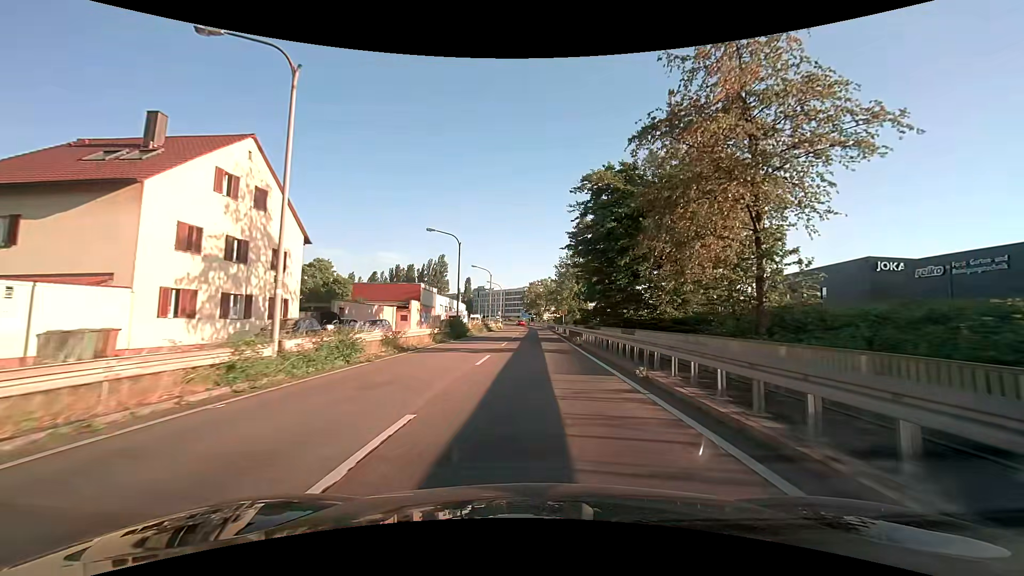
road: trunk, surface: asphalt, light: Day
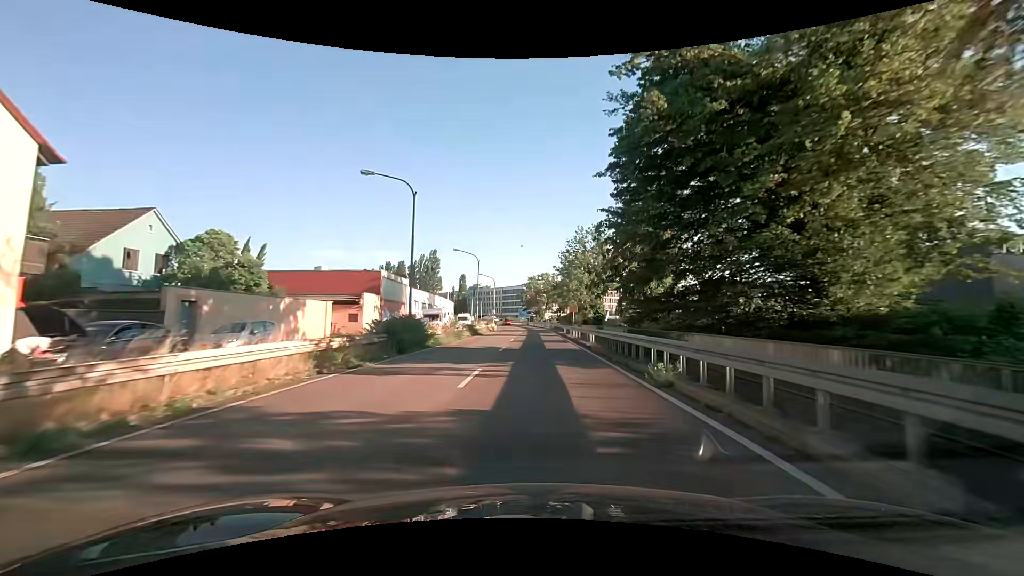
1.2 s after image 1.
(0.0, +17.1) m; 0°
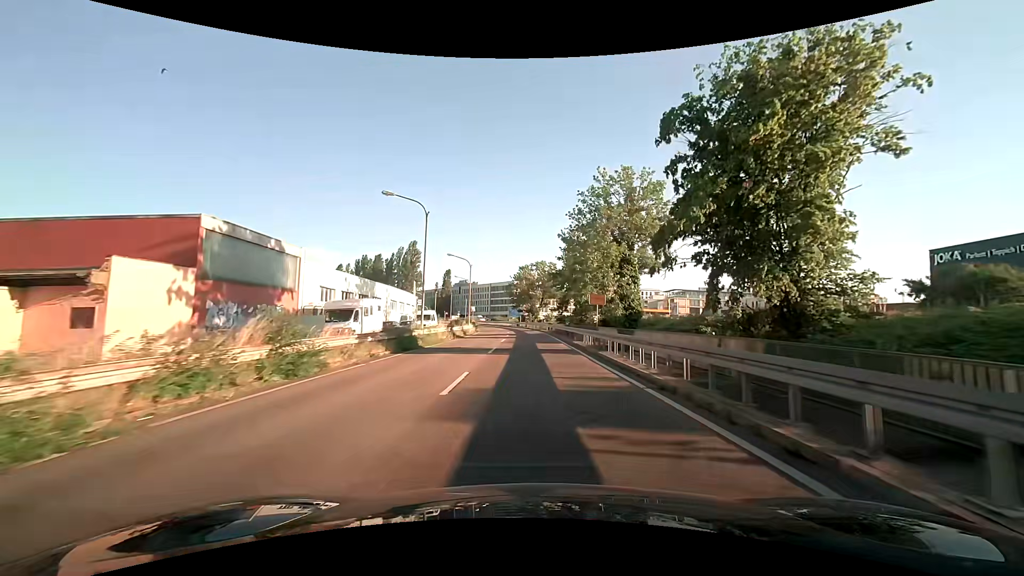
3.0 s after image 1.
(+0.3, +25.0) m; +1°
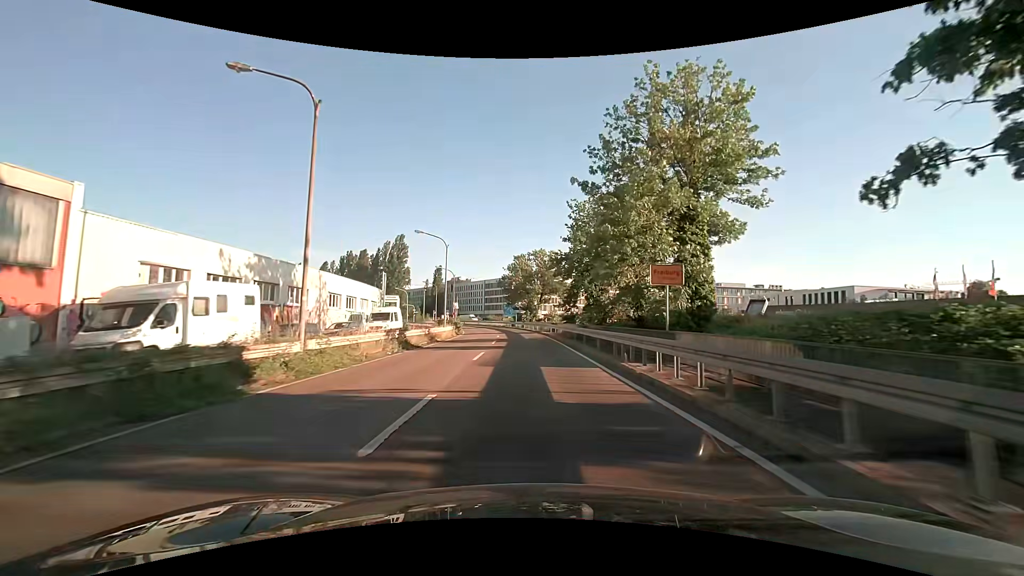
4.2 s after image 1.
(+0.1, +15.9) m; 0°
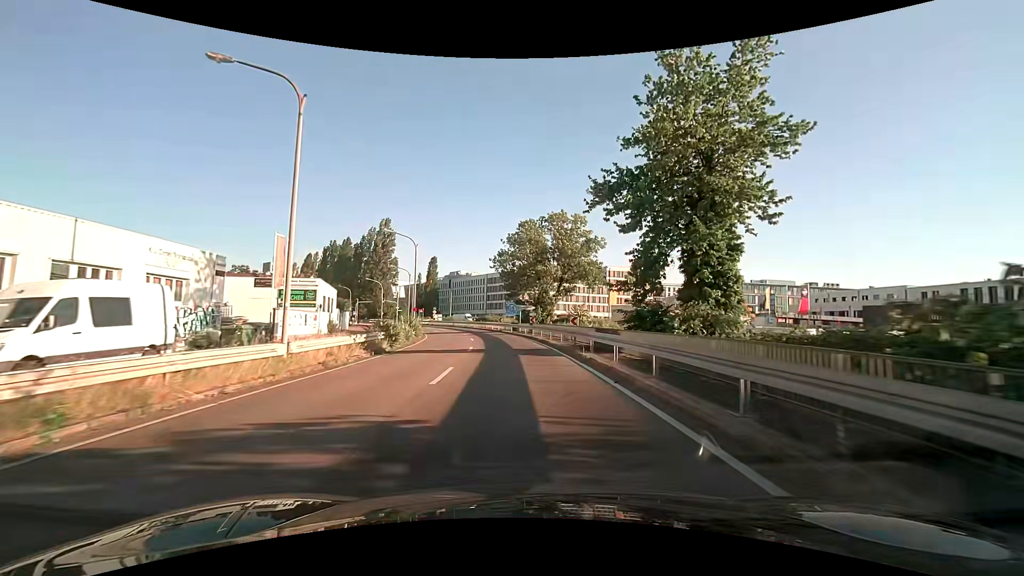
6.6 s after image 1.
(-0.1, +30.3) m; -1°
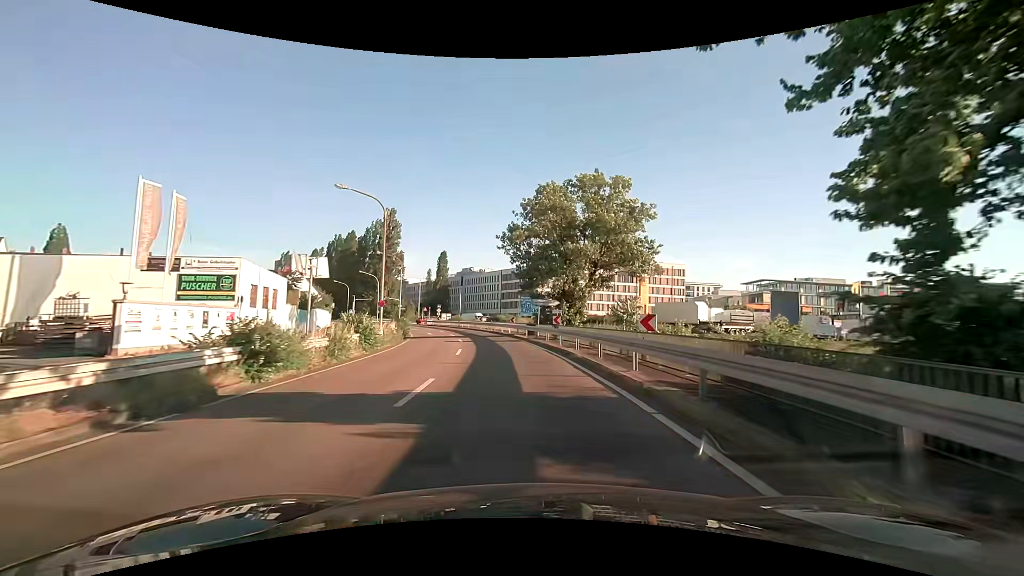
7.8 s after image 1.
(-0.2, +14.7) m; -2°
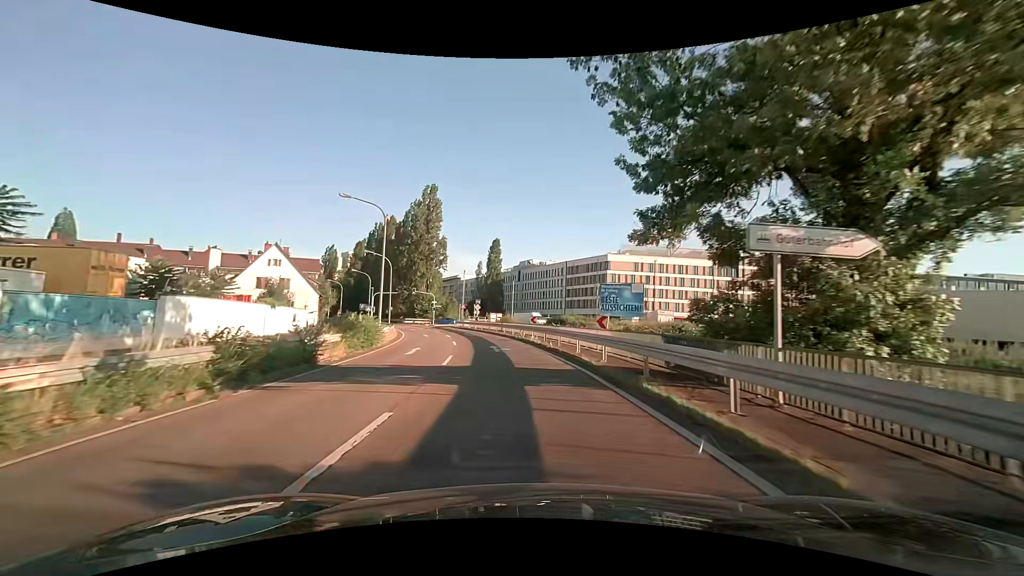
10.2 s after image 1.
(-1.7, +28.7) m; -7°
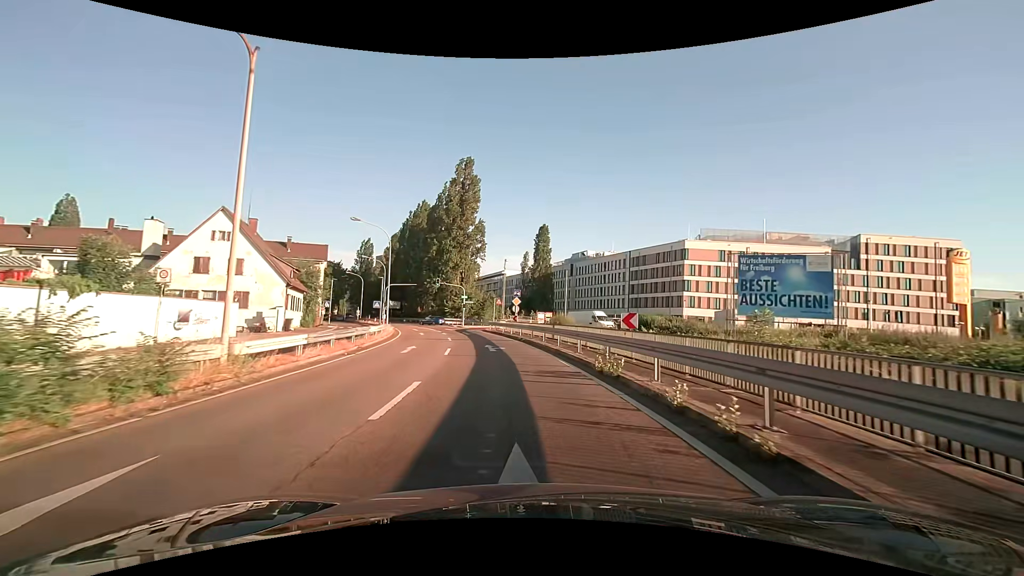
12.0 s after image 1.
(-1.0, +20.7) m; -6°
(0, +10) (-1, +20) (-2, +30) (-4, +40) (-6, +50) (-5, +59) (+2, +67) (+11, +70) (+21, +71) (+31, +72) m
